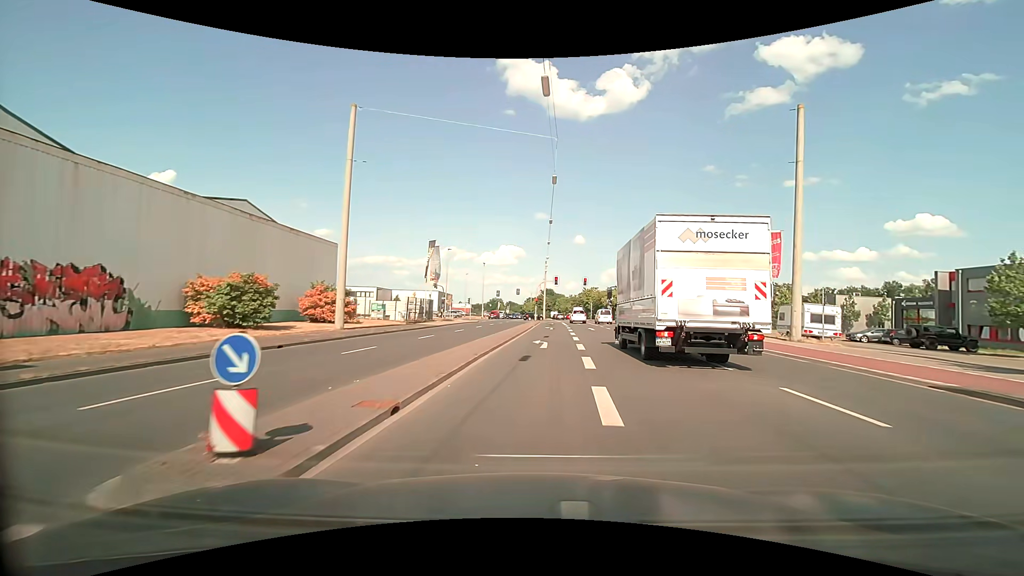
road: secondary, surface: asphalt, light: Day
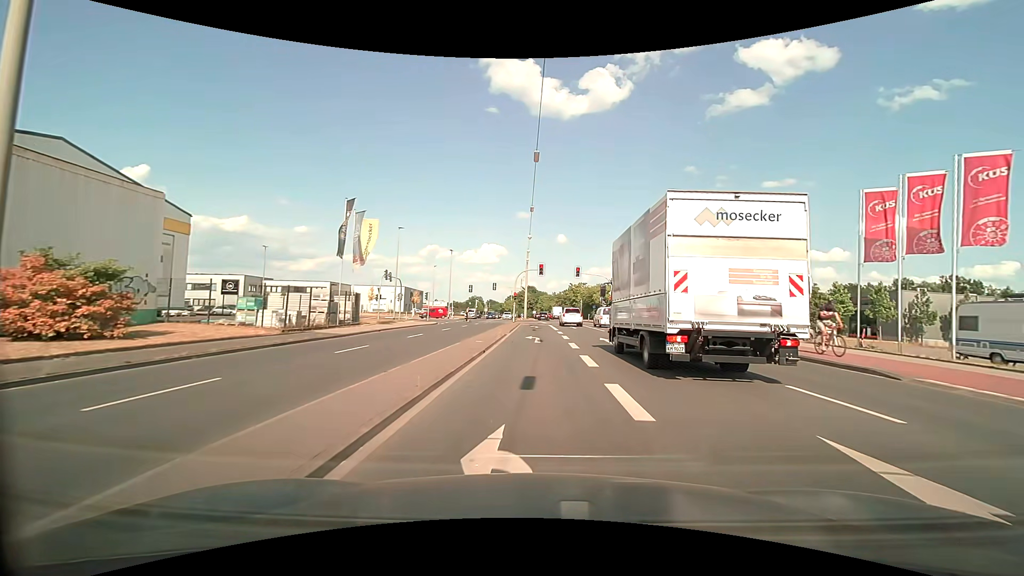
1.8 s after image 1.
(+0.4, +17.4) m; +2°
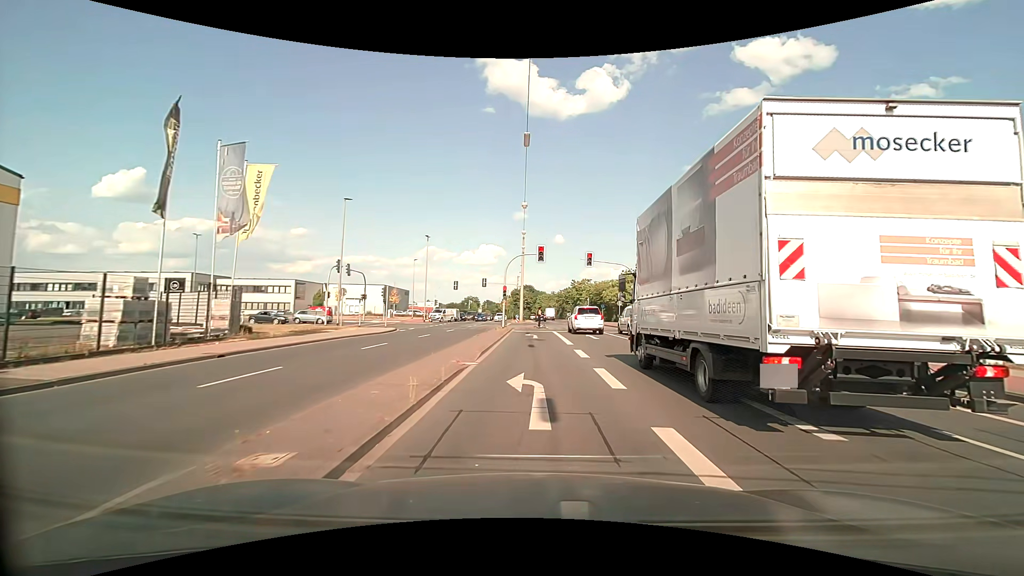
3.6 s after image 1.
(+0.1, +15.1) m; 0°
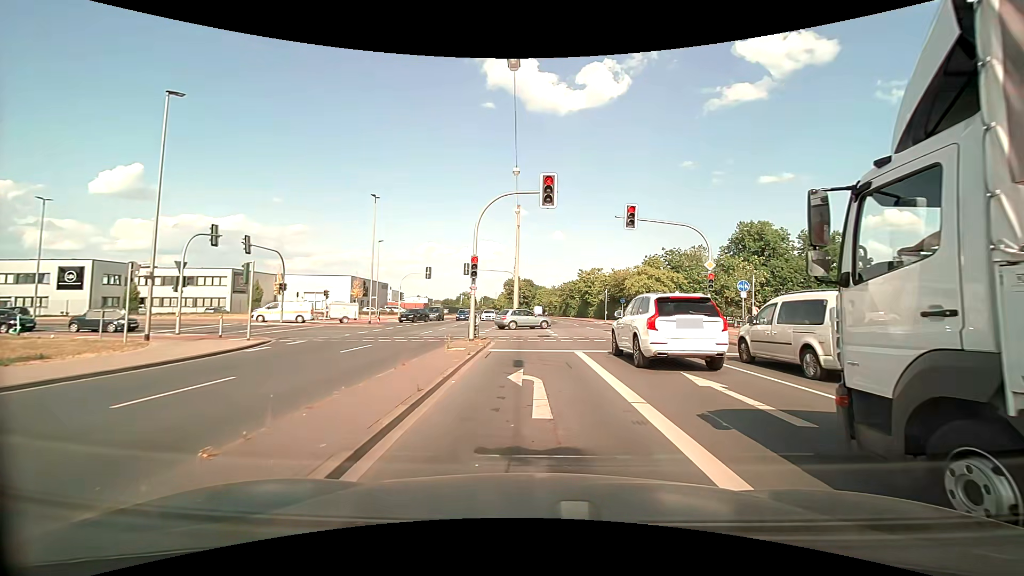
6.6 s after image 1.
(0.0, +19.3) m; 0°
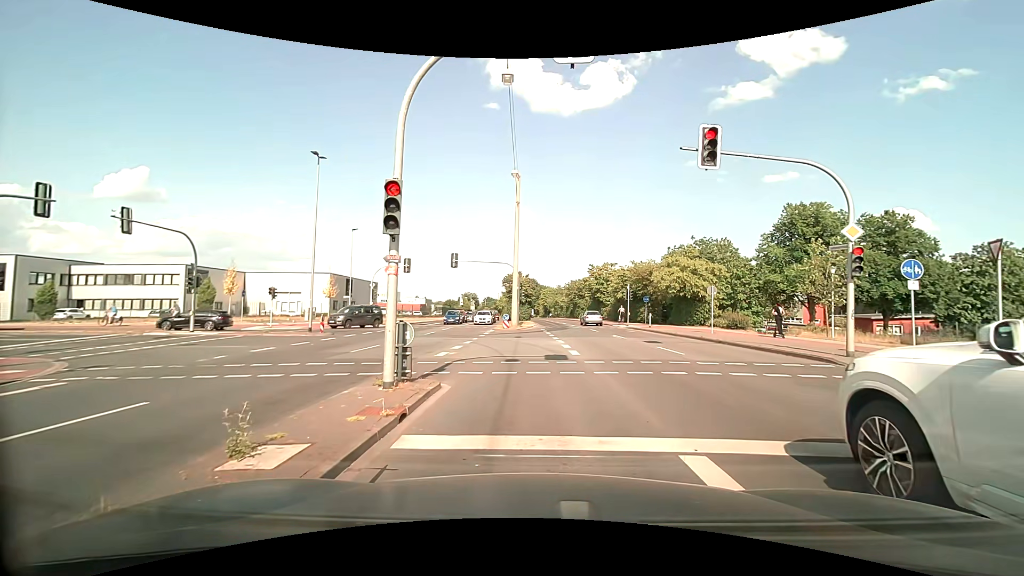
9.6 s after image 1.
(+0.1, +11.0) m; 0°
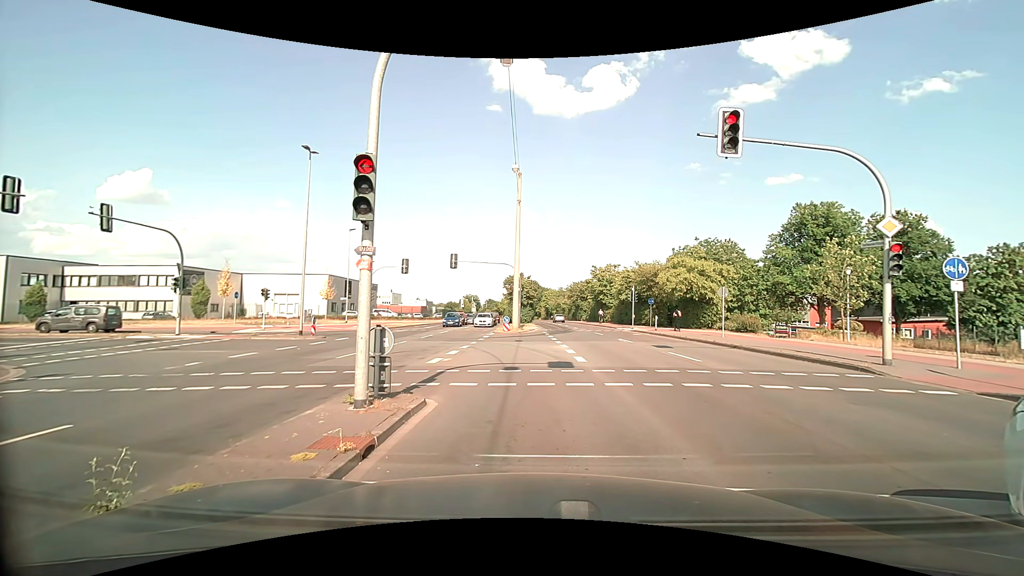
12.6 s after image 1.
(0.0, +1.3) m; -1°
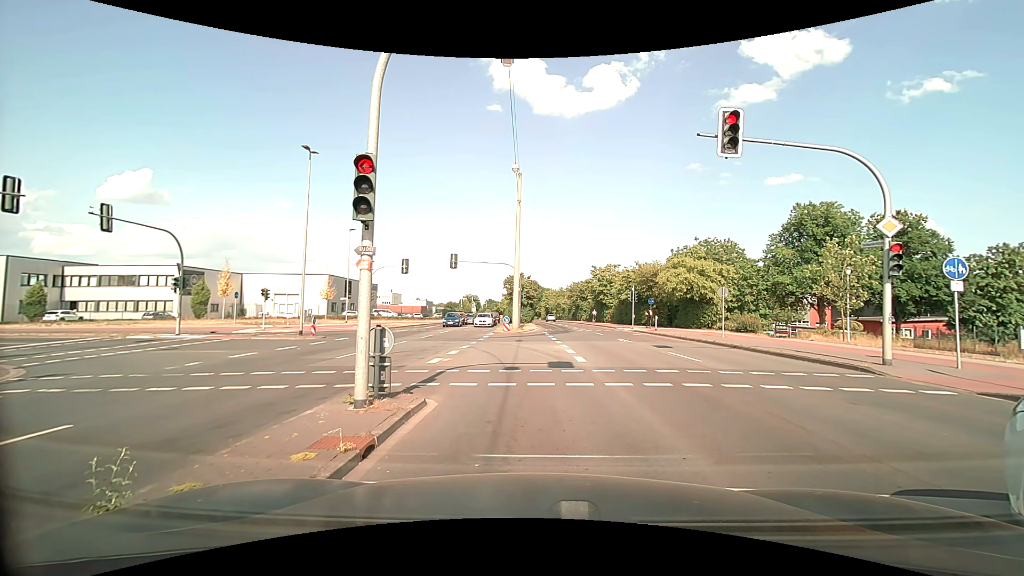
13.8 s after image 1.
(0.0, 0.0) m; 0°
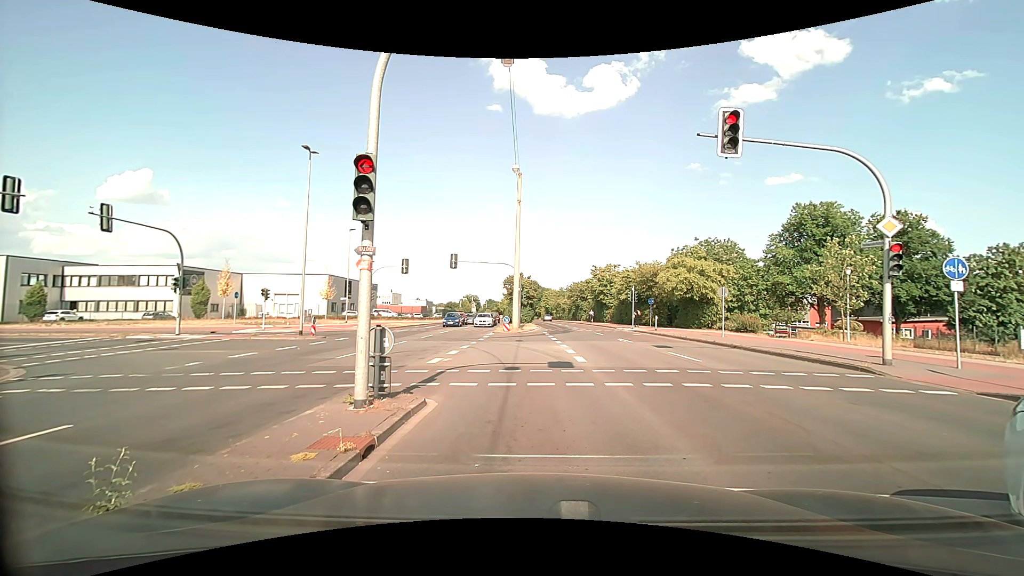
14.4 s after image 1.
(0.0, 0.0) m; 0°
